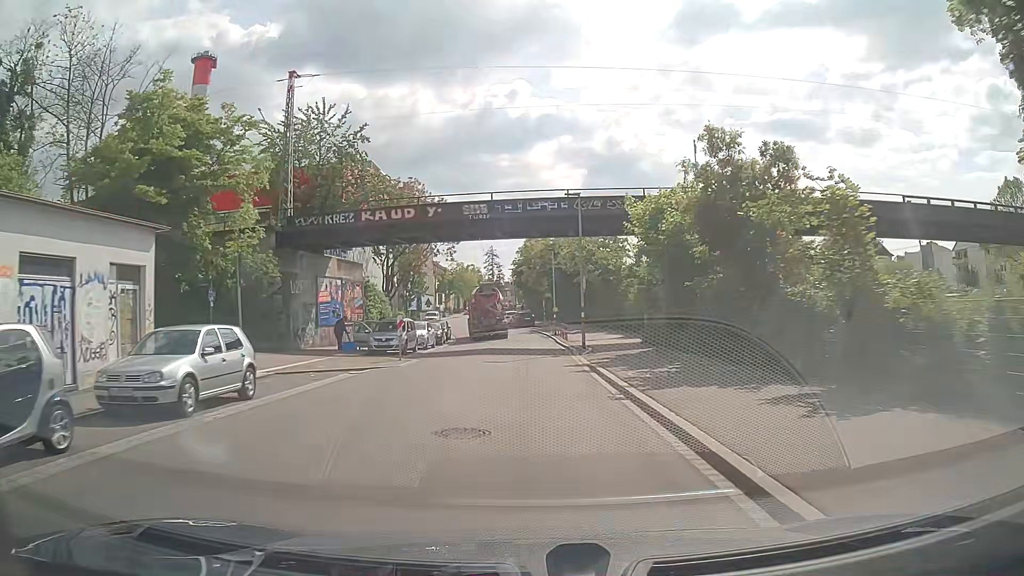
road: tertiary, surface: asphalt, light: Day
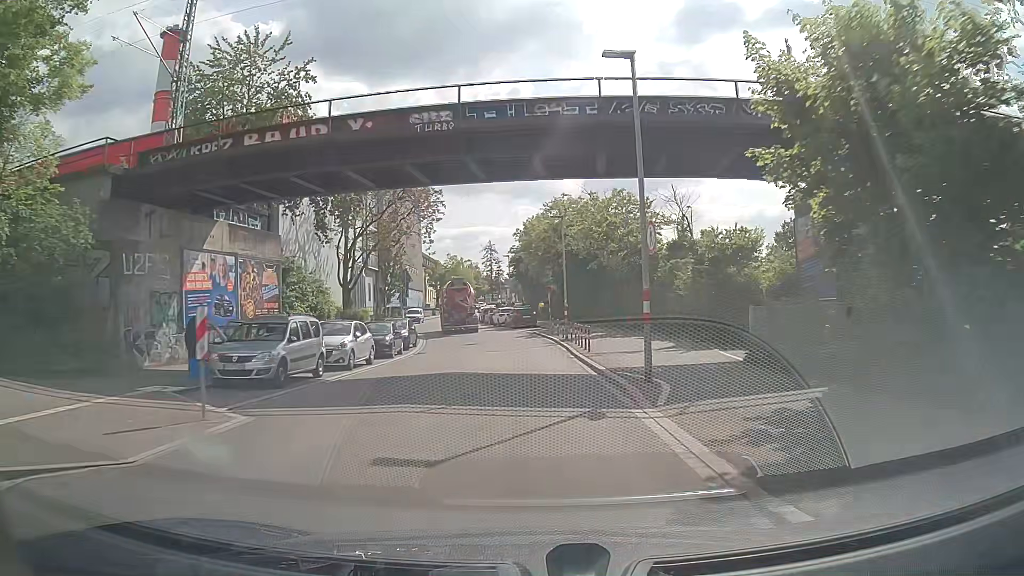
(+0.1, +14.8) m; 0°
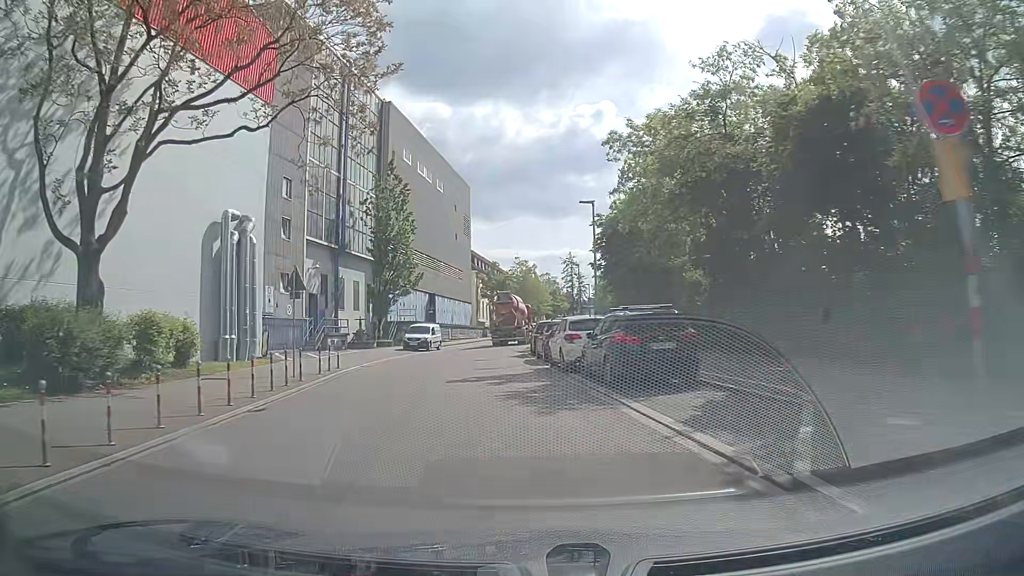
(-0.8, +36.0) m; -7°
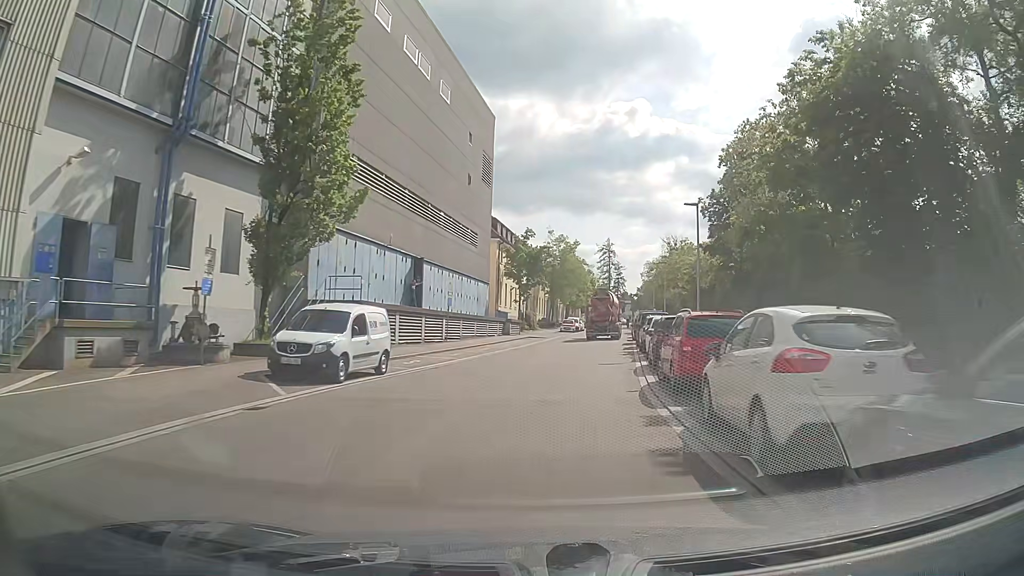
(-1.1, +28.5) m; -2°
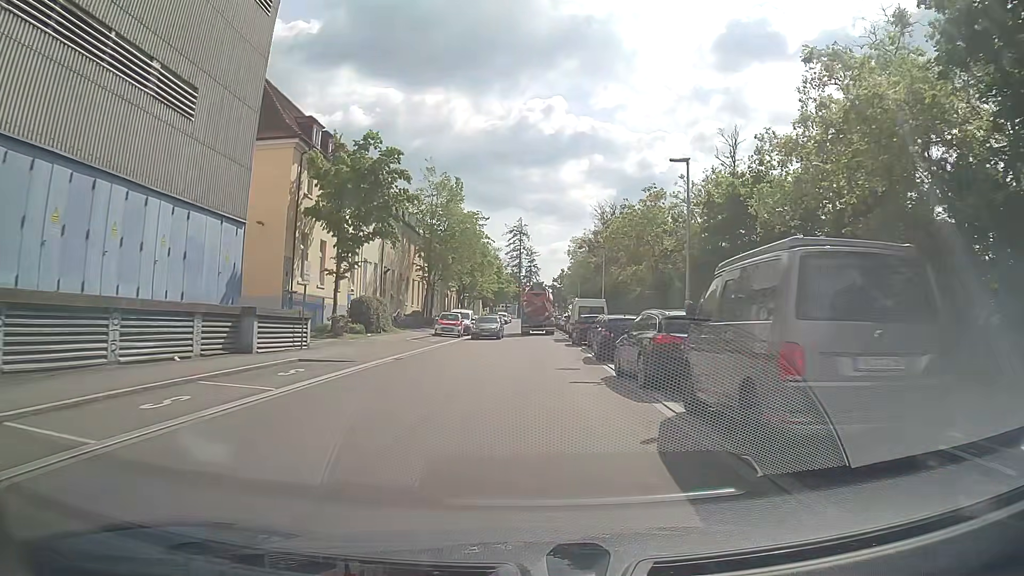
(+3.9, +35.9) m; +8°
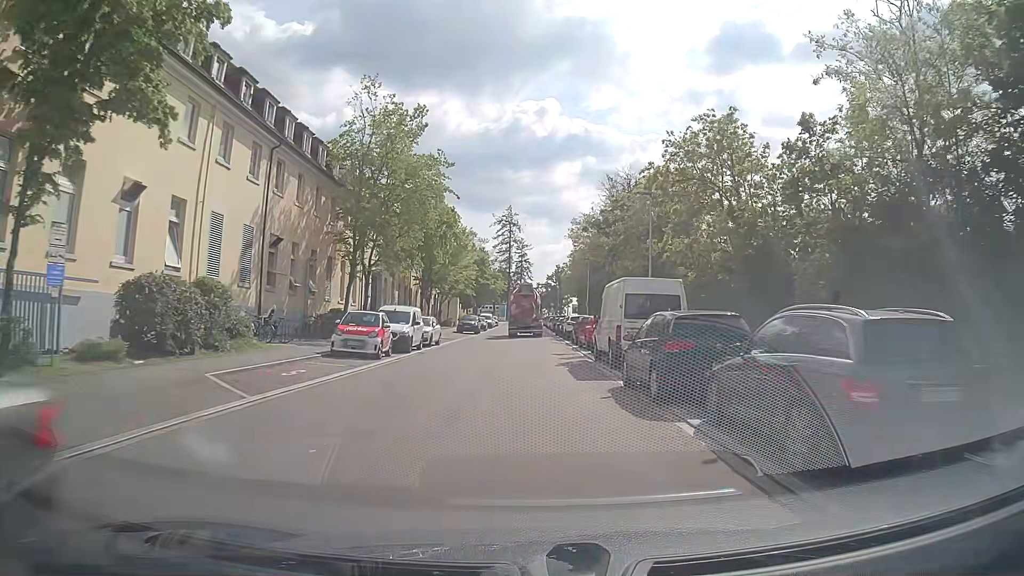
(+0.1, +21.4) m; +1°
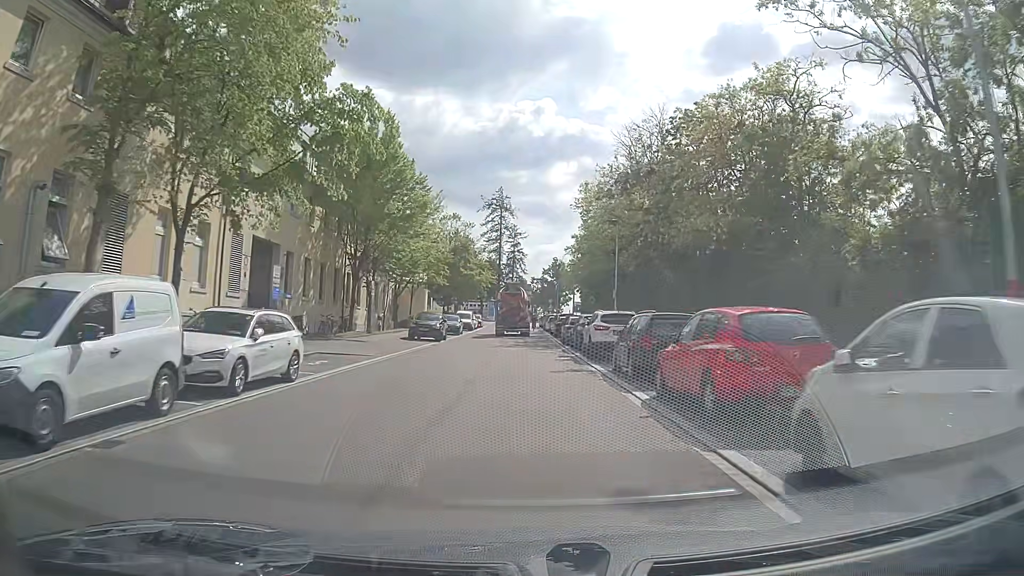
(0.0, +20.9) m; 0°
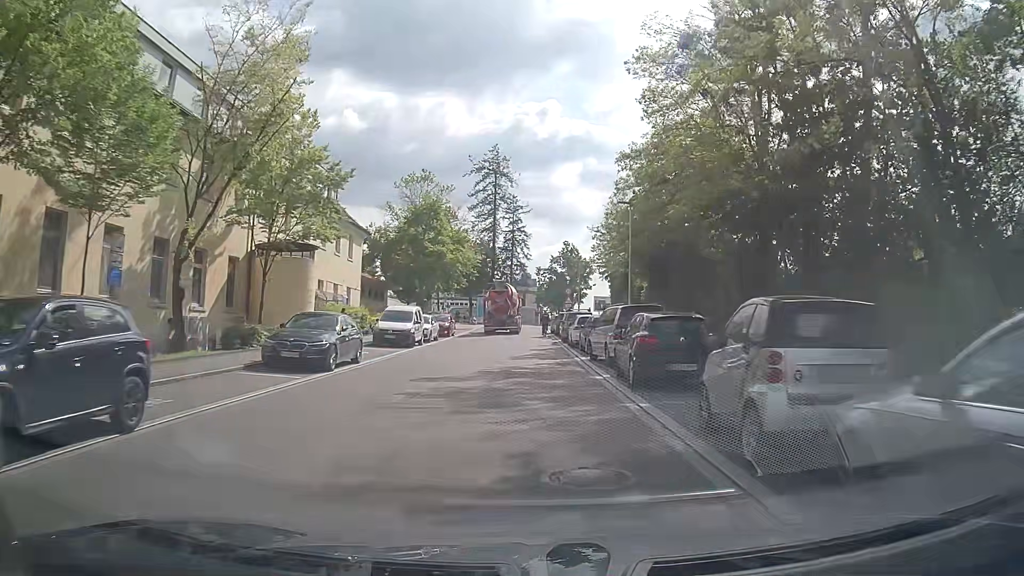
(+0.3, +32.9) m; 0°
(0, +10) (0, +20) (0, +30) (0, +40) (0, +50) (0, +60) (0, +70) (+6, +78) (+16, +80) (+26, +80) m
